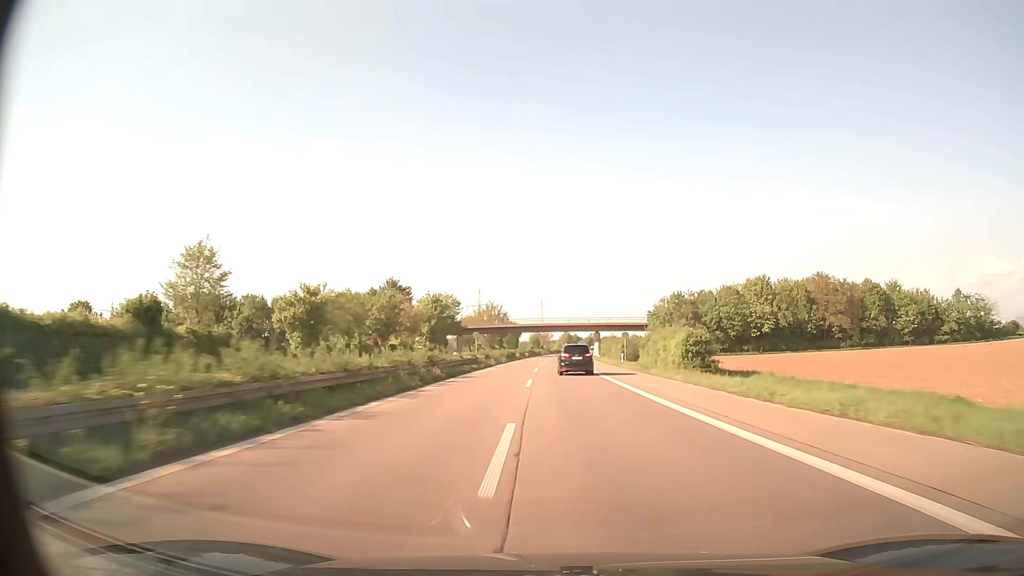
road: trunk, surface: asphalt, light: Day
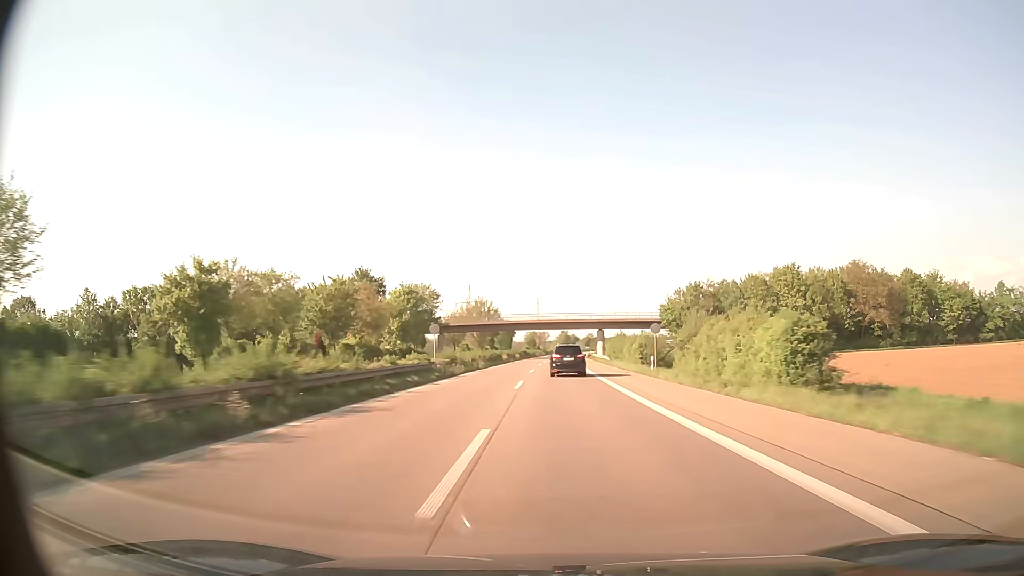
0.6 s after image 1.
(+0.1, +18.7) m; 0°
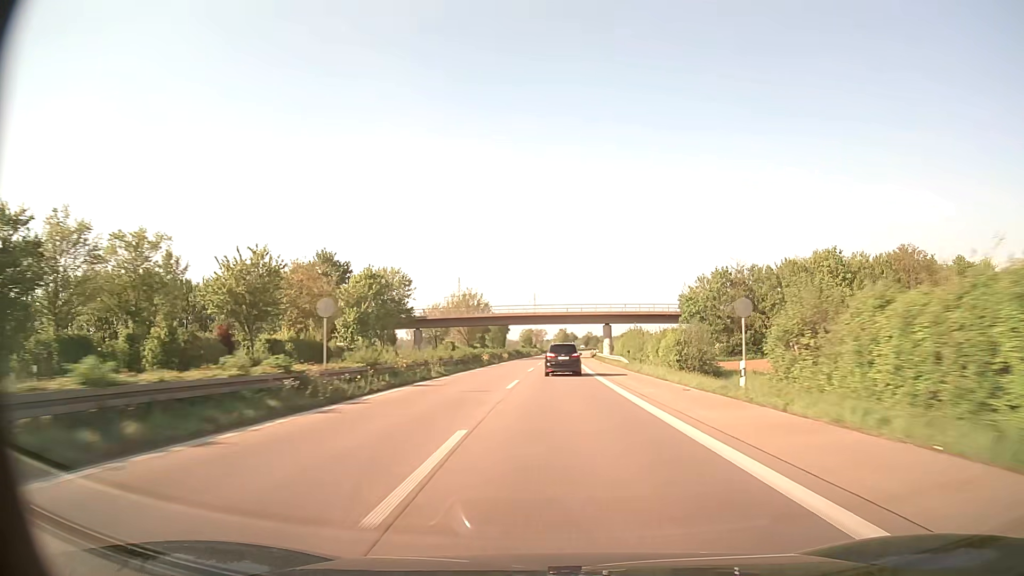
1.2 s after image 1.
(0.0, +18.6) m; 0°
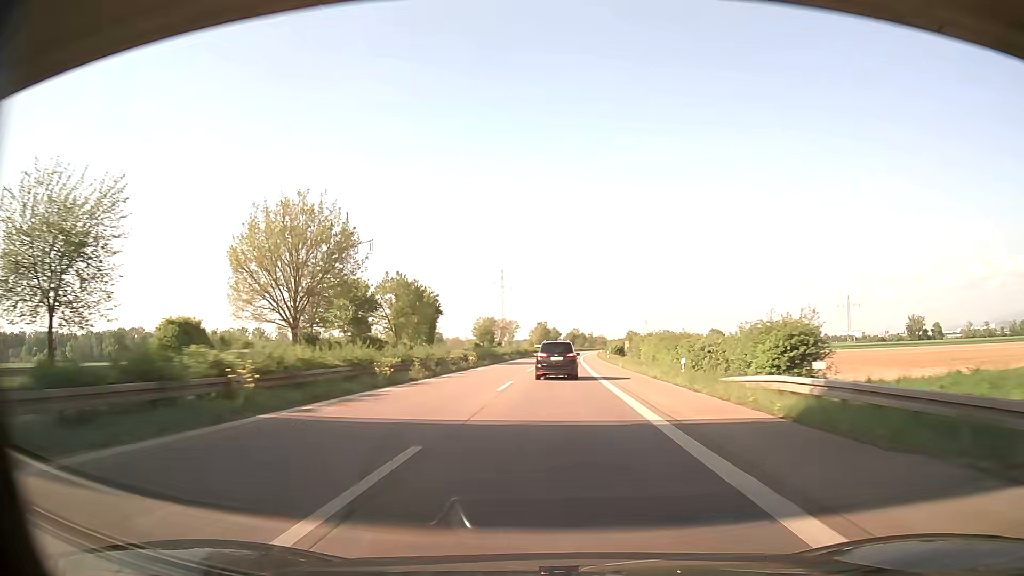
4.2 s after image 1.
(+1.0, +92.1) m; +2°
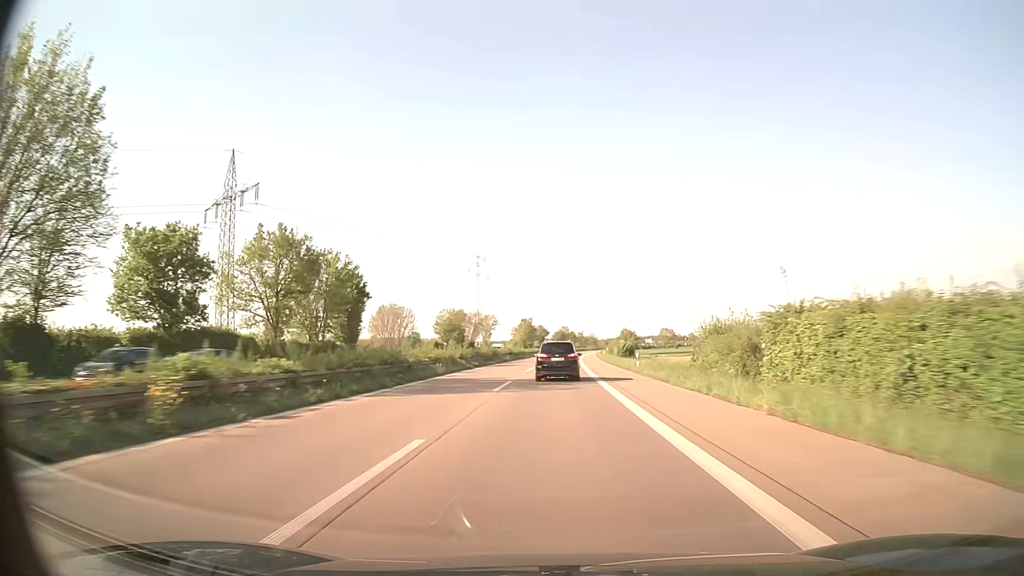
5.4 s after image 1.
(+0.3, +35.3) m; +1°
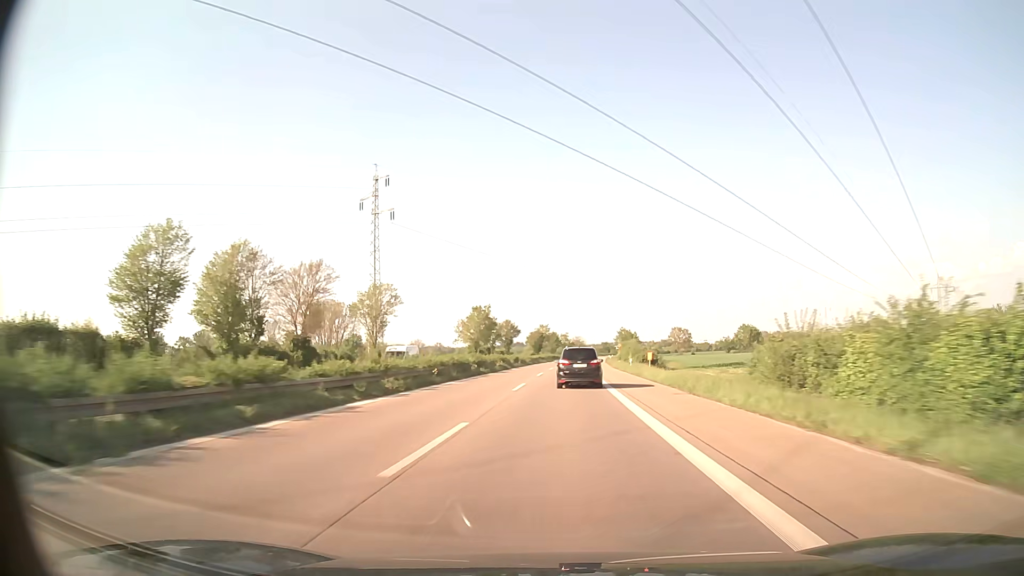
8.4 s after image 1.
(+1.7, +87.1) m; +2°
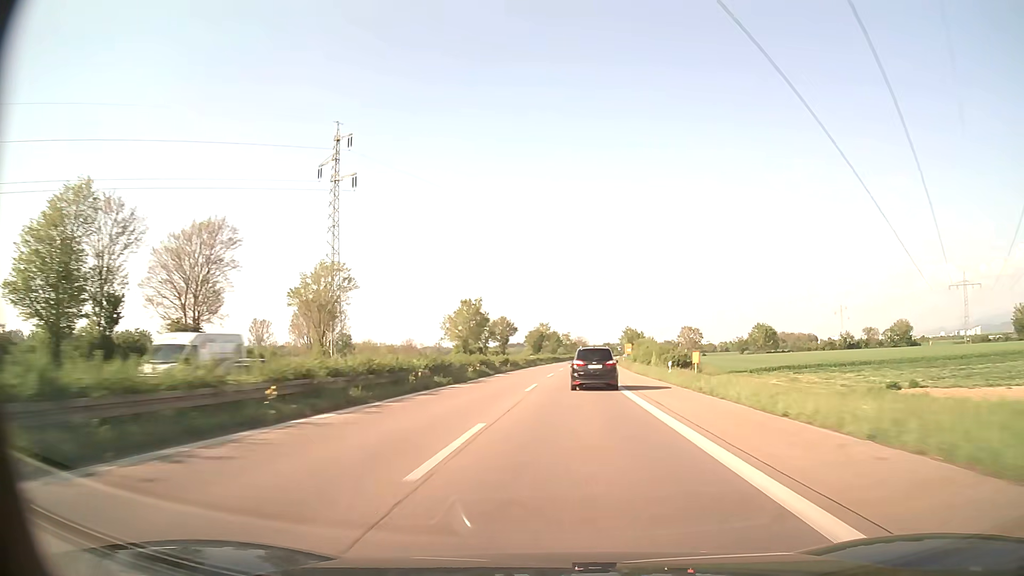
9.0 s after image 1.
(0.0, +18.5) m; 0°
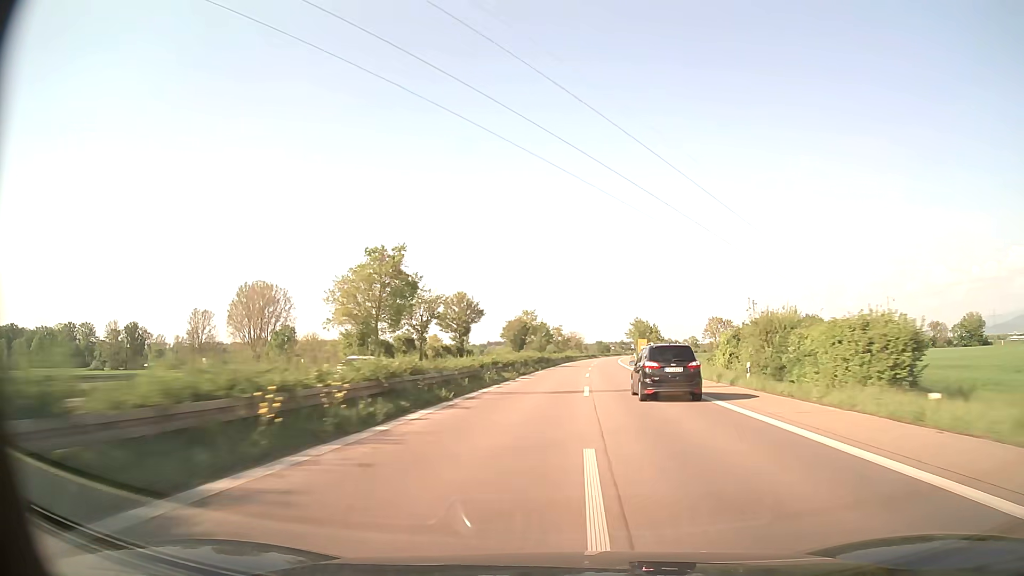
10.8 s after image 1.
(+0.1, +58.3) m; +1°
(0, +10) (0, +20) (0, +30) (+1, +40) (+1, +50) (+1, +60) (+2, +70) (+3, +80) (+3, +90) (+4, +100) m
